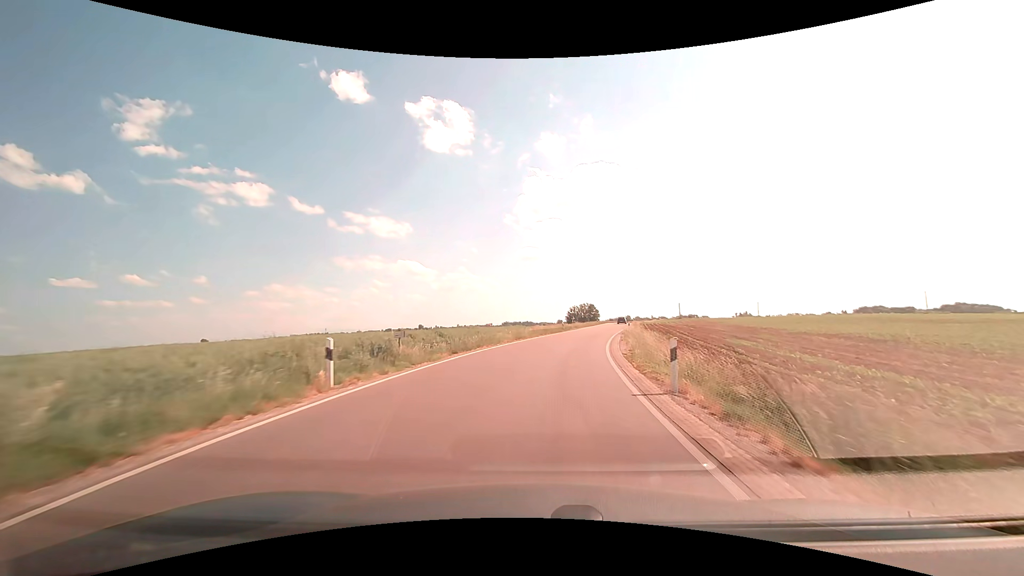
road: secondary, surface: asphalt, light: Day
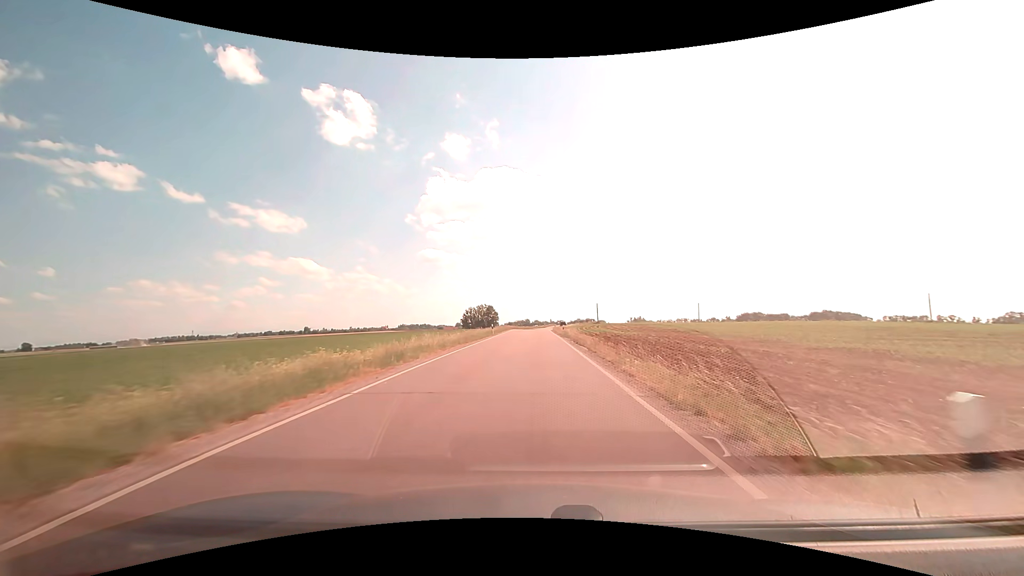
(+6.6, +49.6) m; +12°
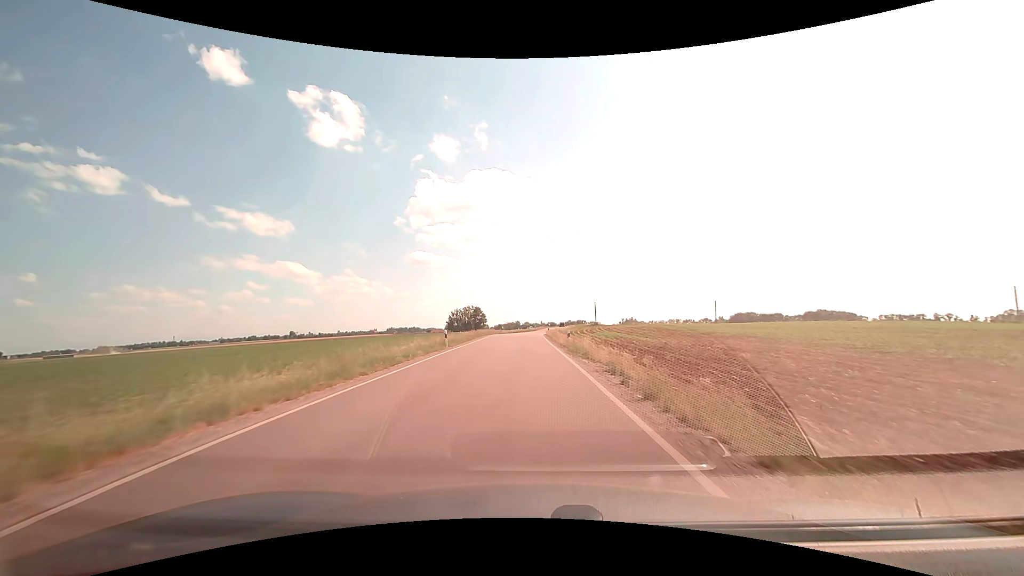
(+0.3, +20.3) m; +1°
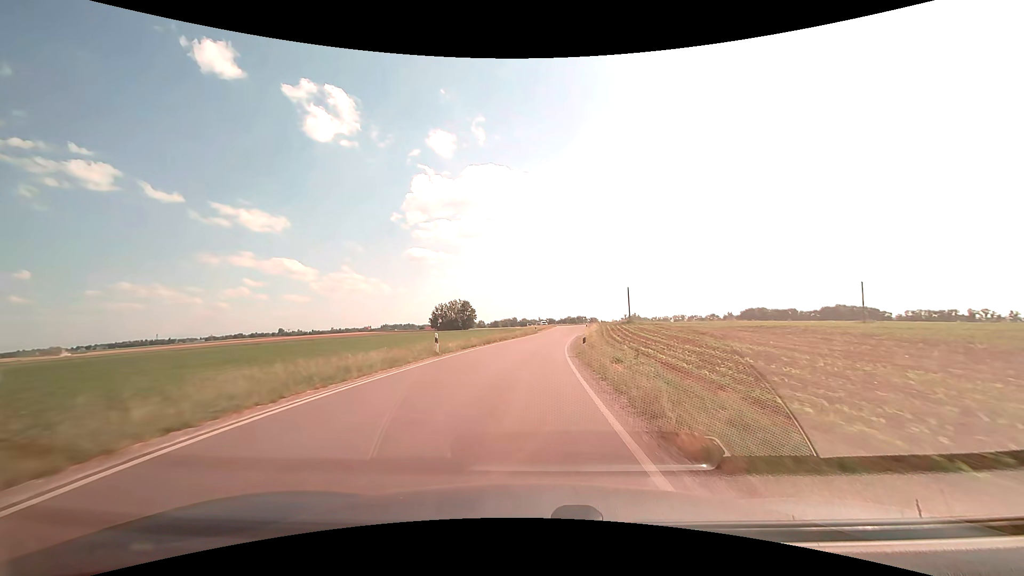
(-0.3, +50.4) m; 0°
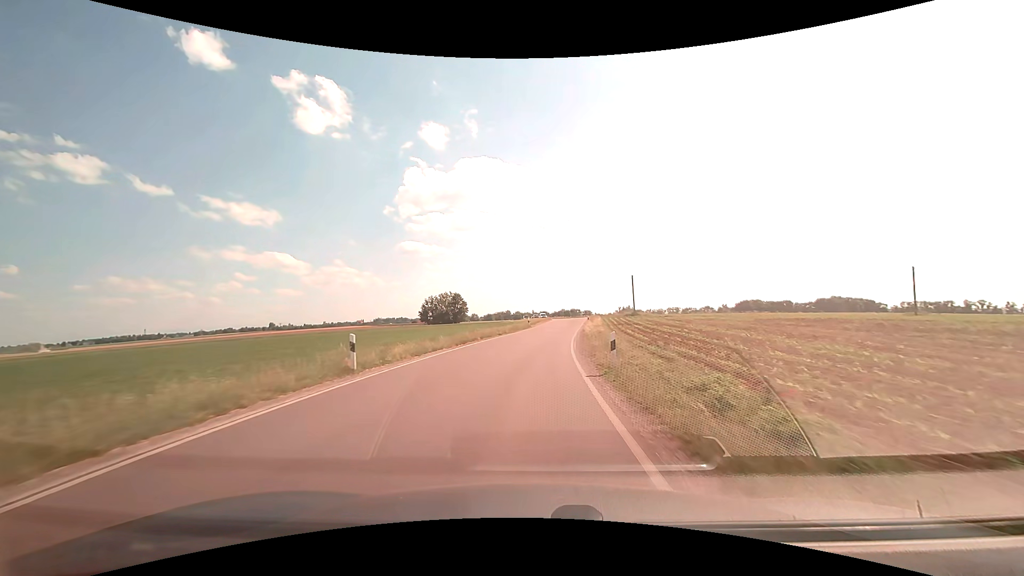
(+0.1, +9.9) m; +1°
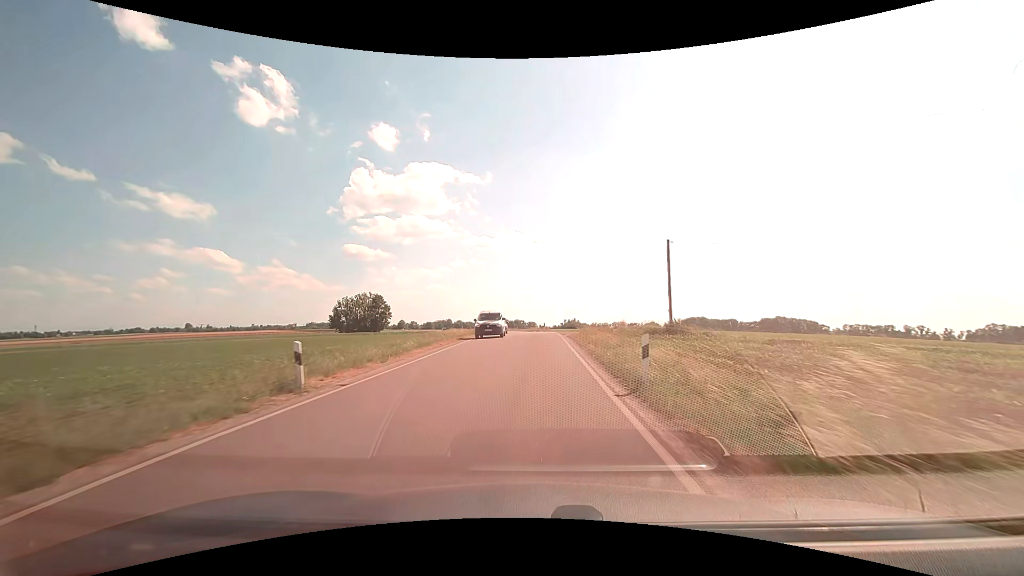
(+2.6, +47.0) m; +6°
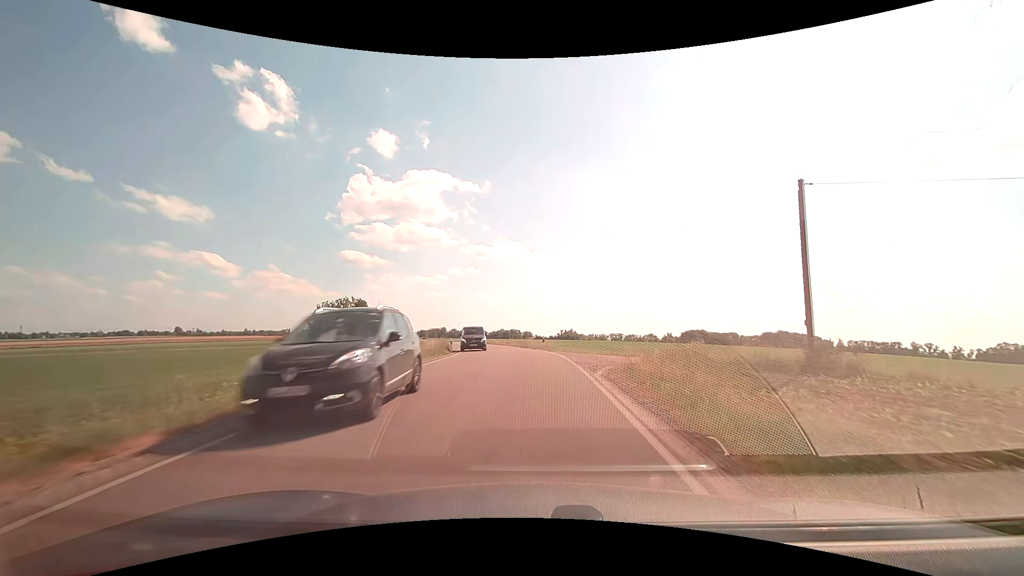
(+0.1, +17.6) m; +1°
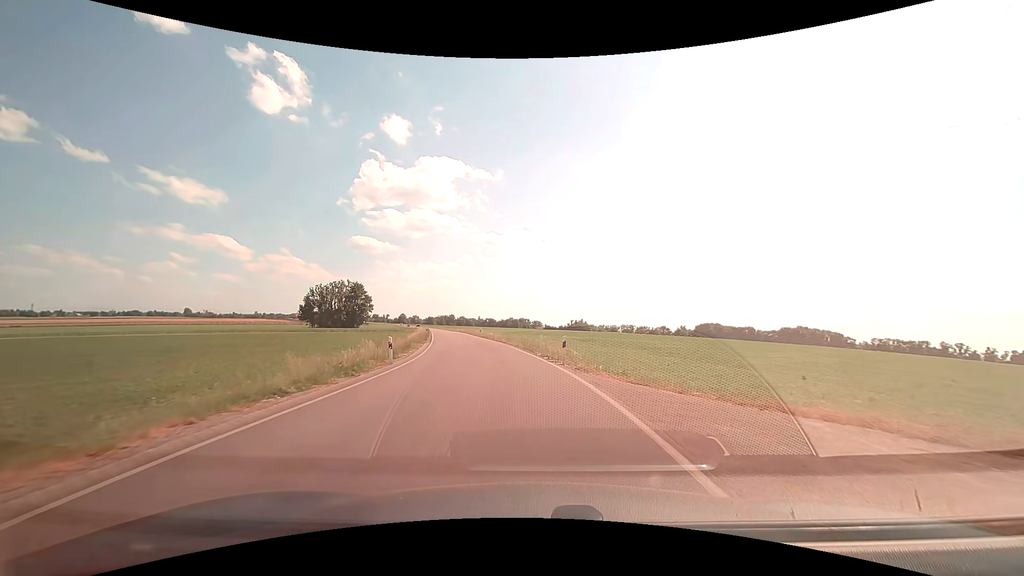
(-0.1, +17.0) m; -1°
(0, +10) (-1, +20) (-2, +30) (-4, +40) (-6, +50) (-8, +59) (-10, +69) (-12, +79) (-14, +89) (-16, +98) m
